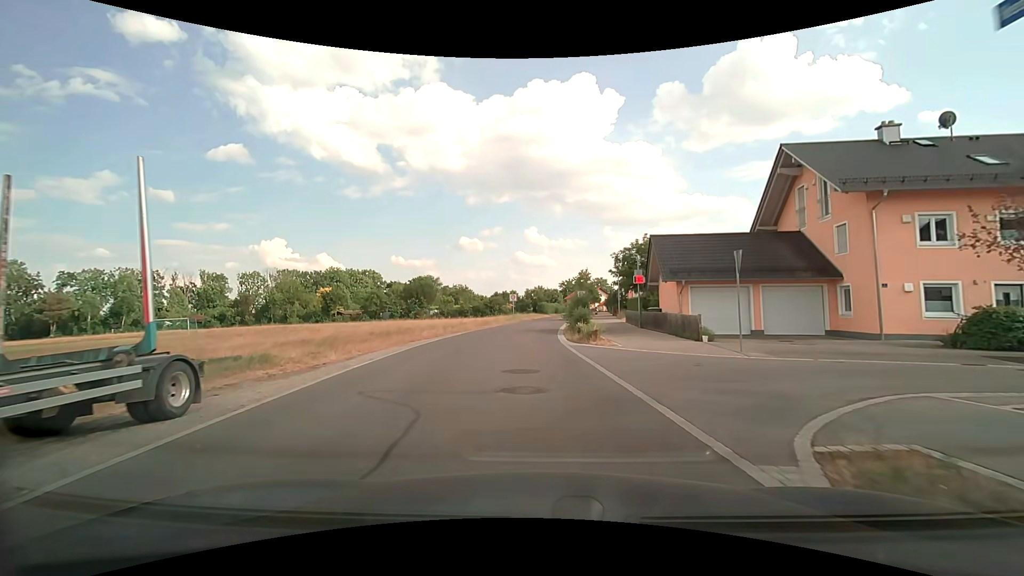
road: residential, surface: asphalt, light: Day
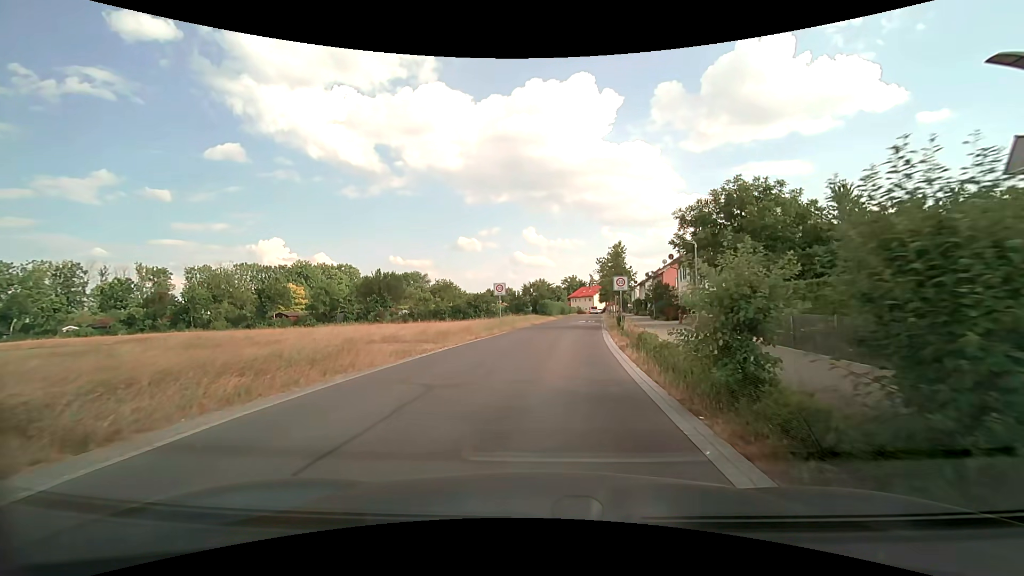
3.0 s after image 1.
(-0.5, +24.8) m; 0°
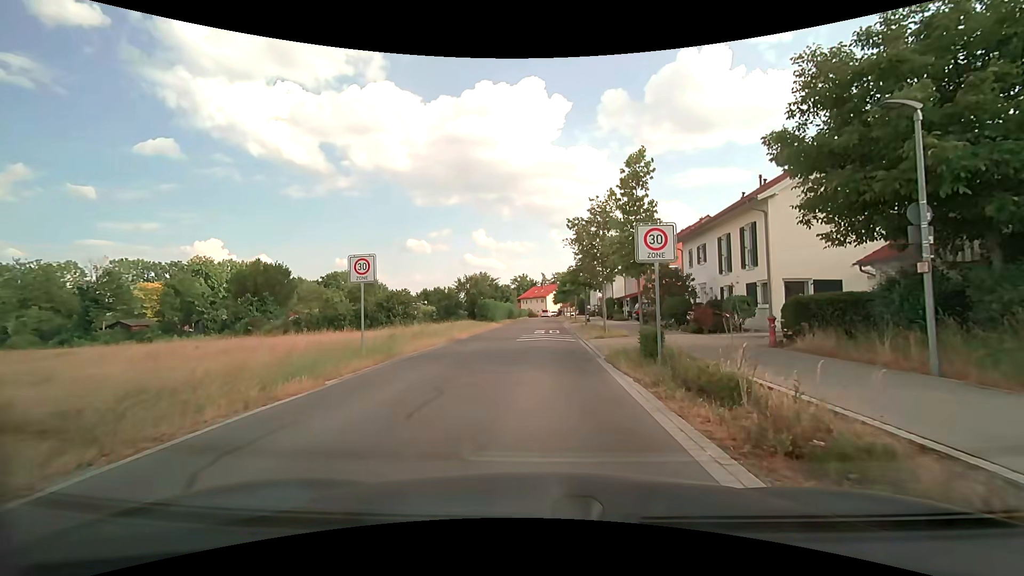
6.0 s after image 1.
(+1.1, +19.9) m; +6°
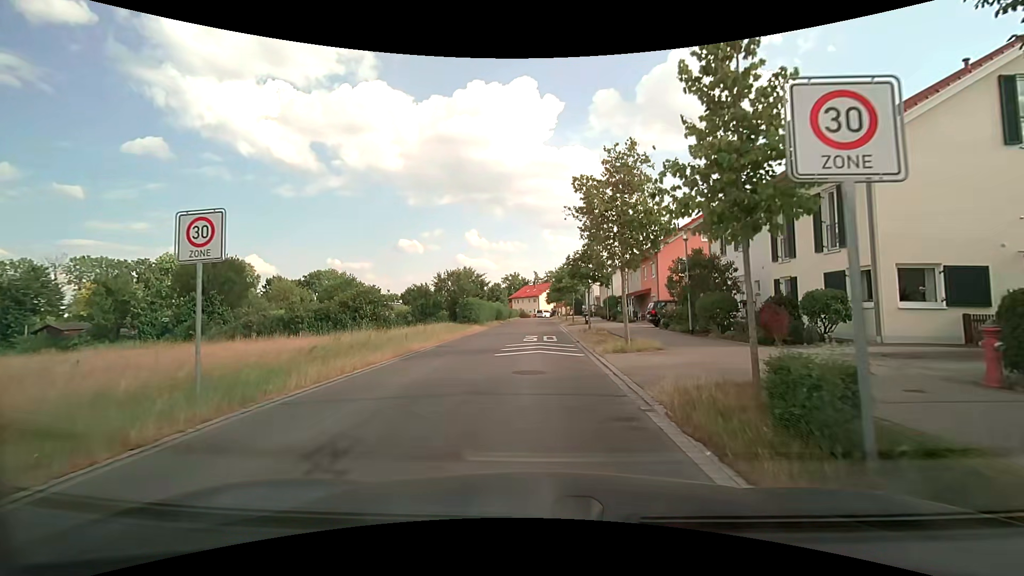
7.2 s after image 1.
(+0.1, +7.4) m; +1°
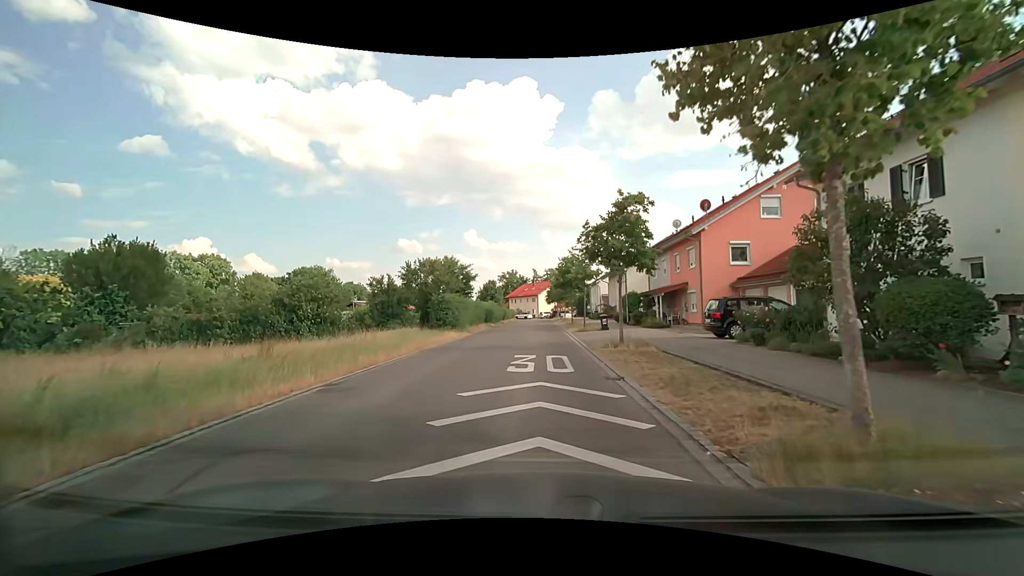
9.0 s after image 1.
(0.0, +11.1) m; 0°
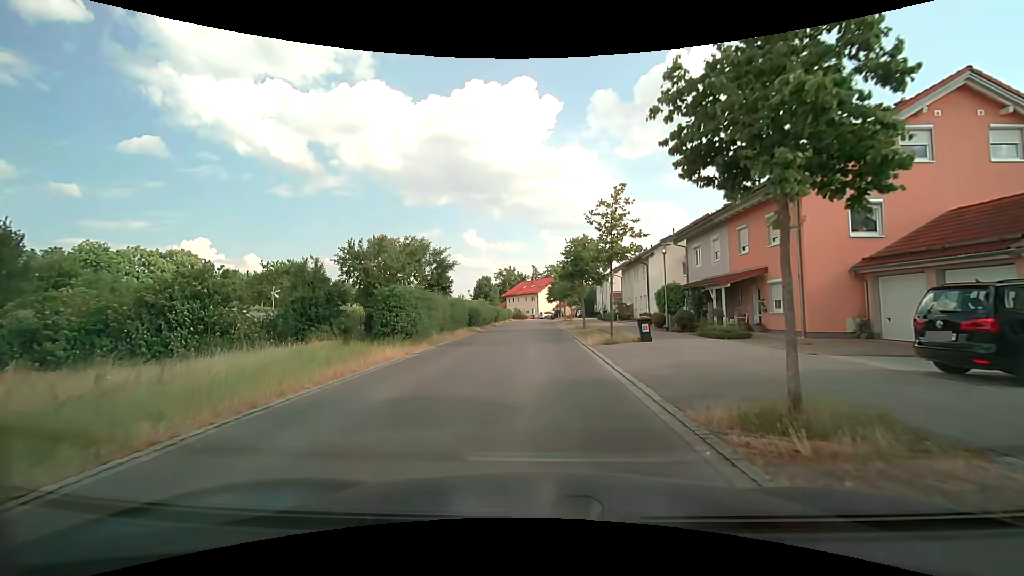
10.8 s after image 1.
(0.0, +11.5) m; 0°
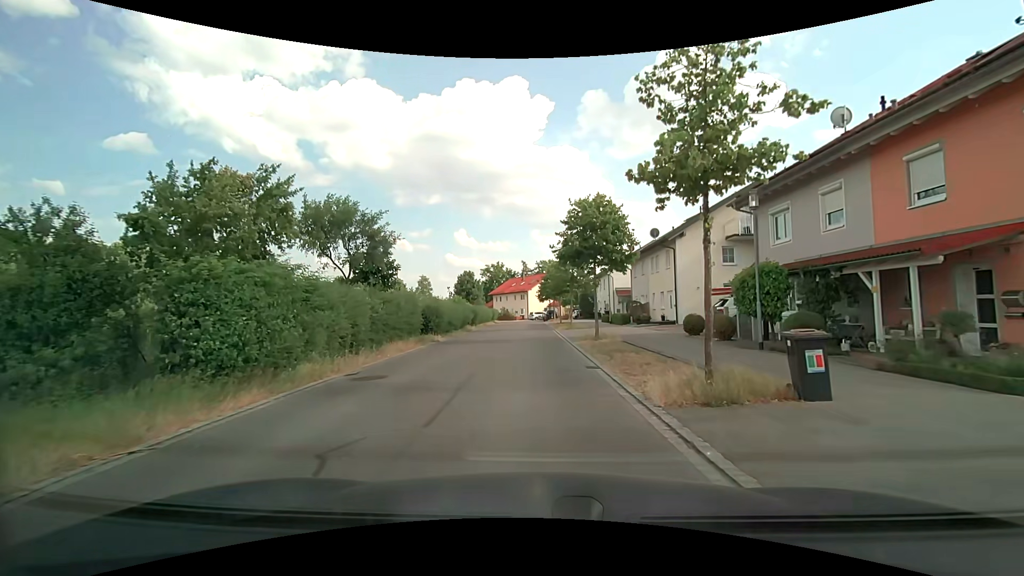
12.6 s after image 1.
(+0.1, +12.0) m; +1°
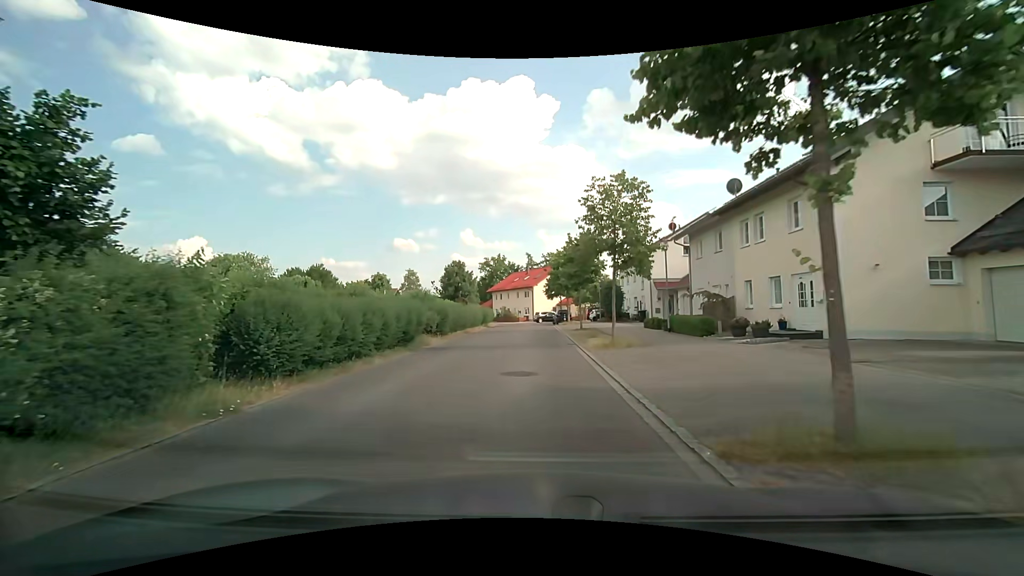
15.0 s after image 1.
(-0.1, +16.8) m; -1°
(0, +10) (0, +20) (0, +30) (0, +40) (0, +50) (-1, +60) (-2, +70) (-5, +79) (-10, +88) (-15, +97) m
